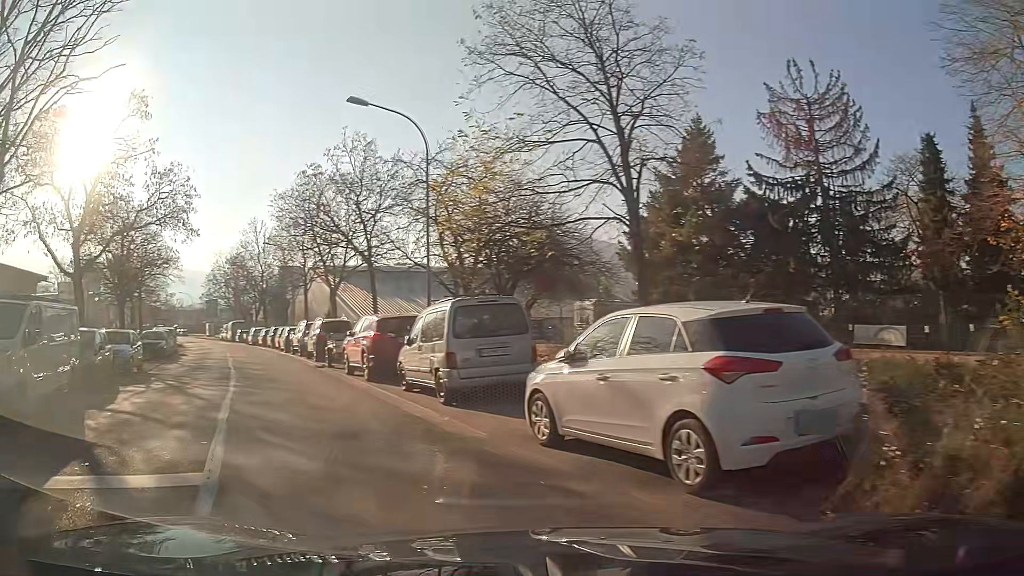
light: Day
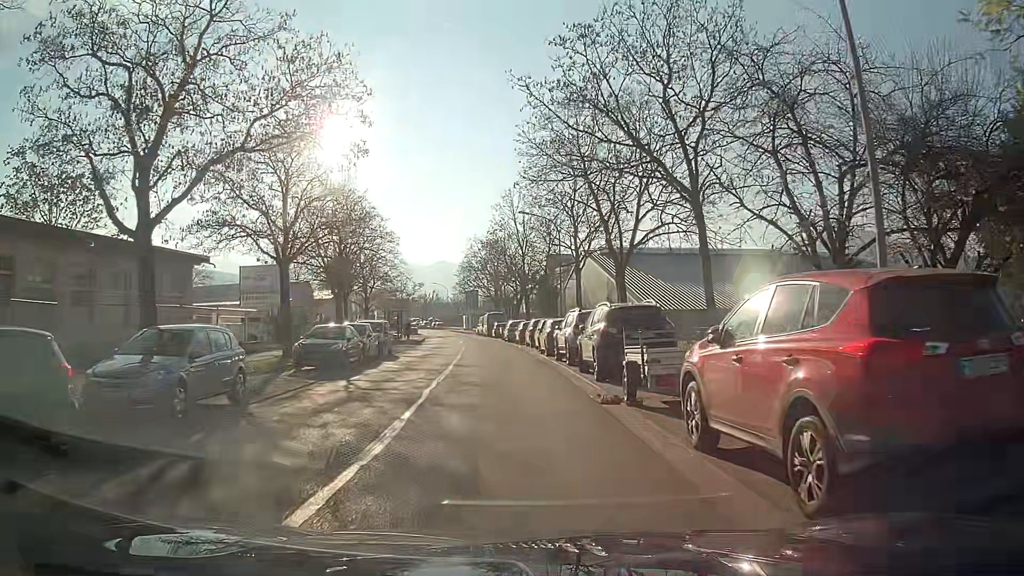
(-2.6, +12.5) m; -18°
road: secondary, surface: asphalt
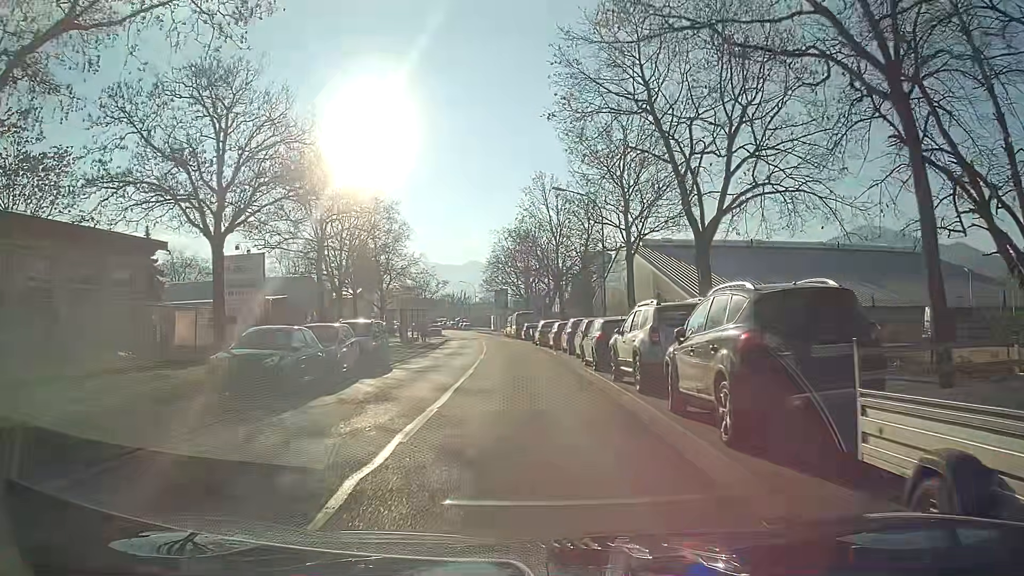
(-0.2, +8.0) m; -2°
